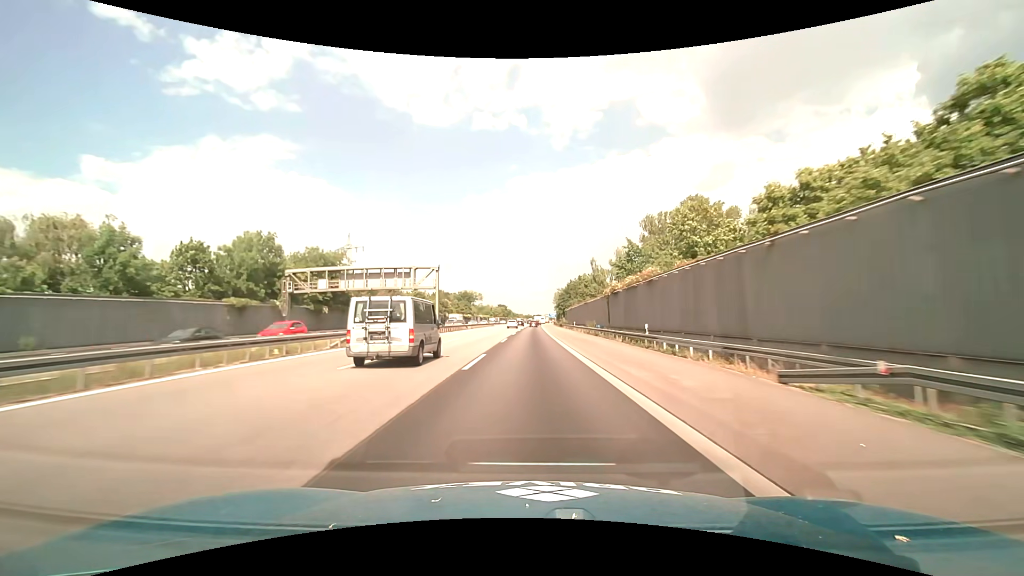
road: motorway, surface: asphalt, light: Day
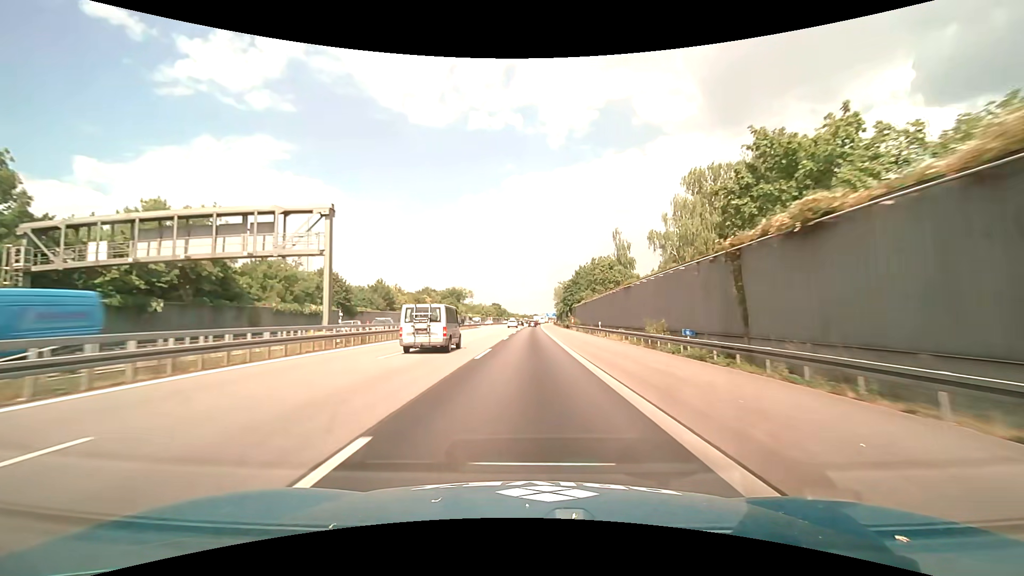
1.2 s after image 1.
(+0.1, +31.7) m; 0°
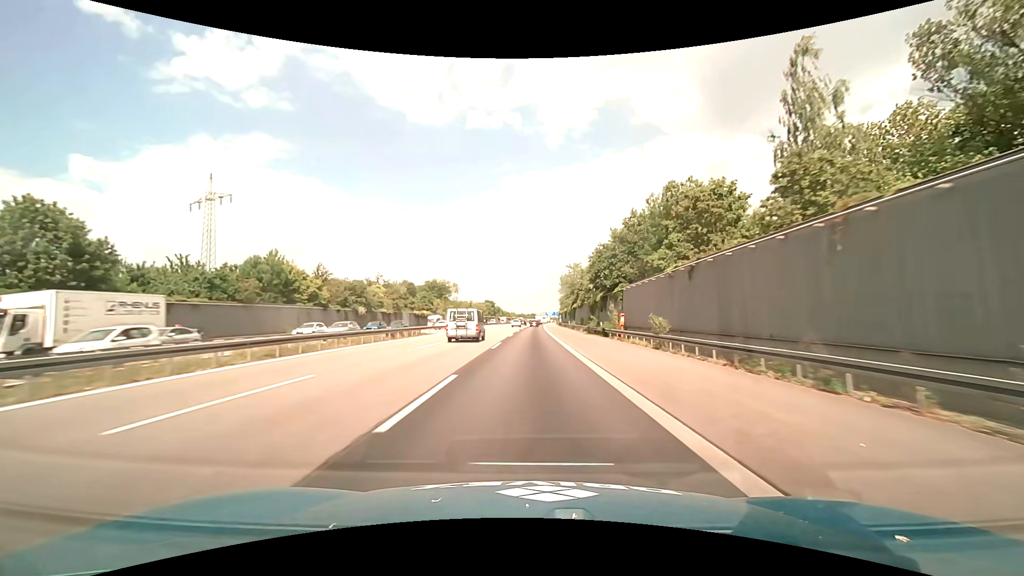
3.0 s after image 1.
(+0.2, +47.6) m; +1°
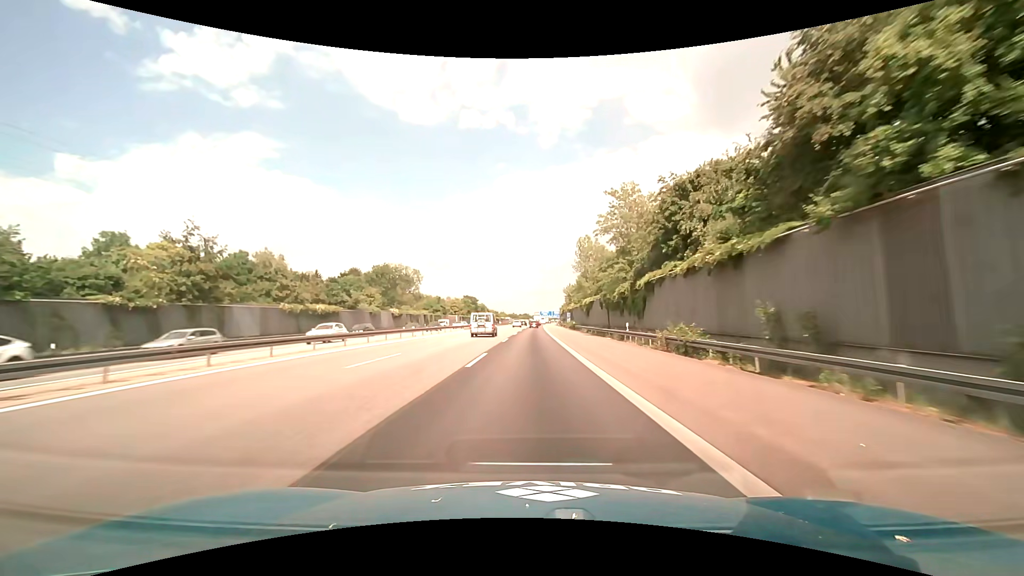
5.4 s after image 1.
(+0.2, +63.4) m; +1°
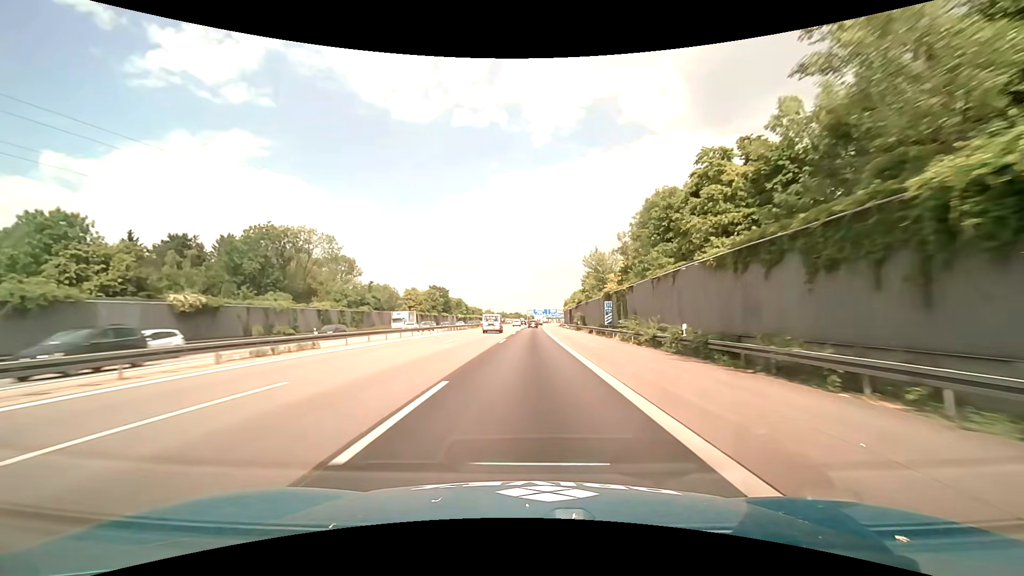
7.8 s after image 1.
(+0.6, +63.4) m; +1°
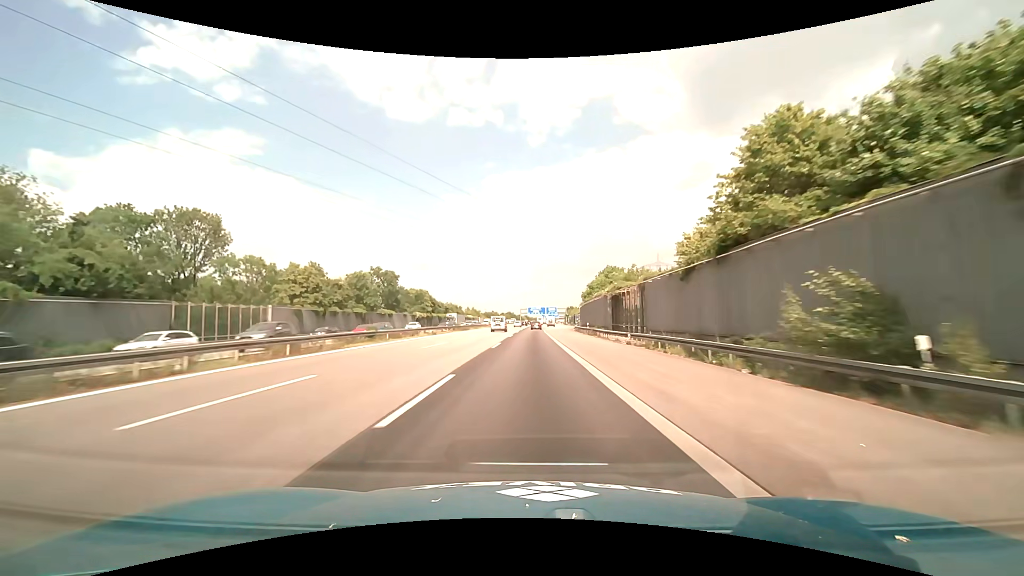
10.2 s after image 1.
(+0.5, +63.3) m; +1°
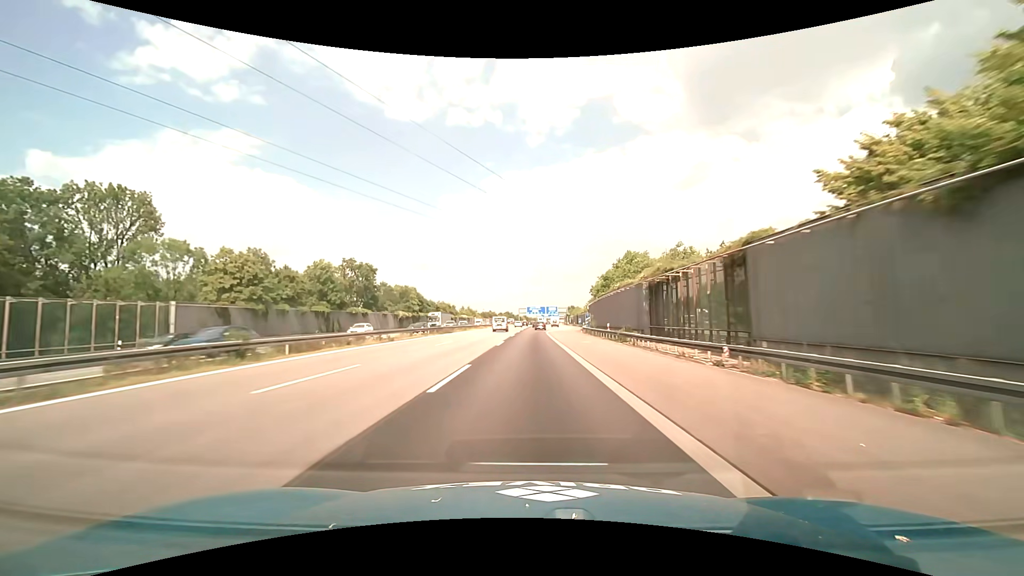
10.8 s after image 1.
(0.0, +15.8) m; 0°
